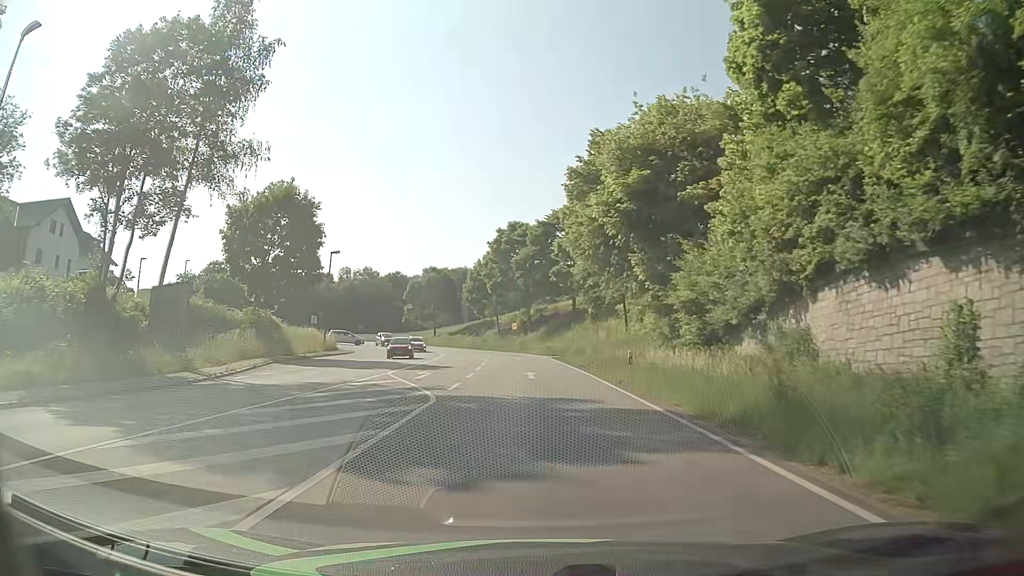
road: primary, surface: asphalt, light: Day
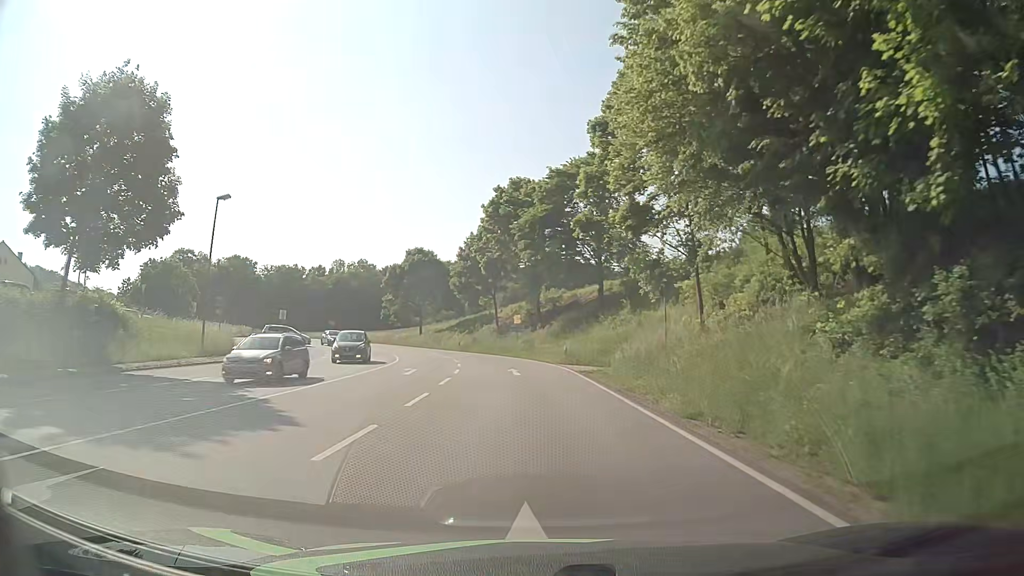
(-0.1, +22.9) m; -1°
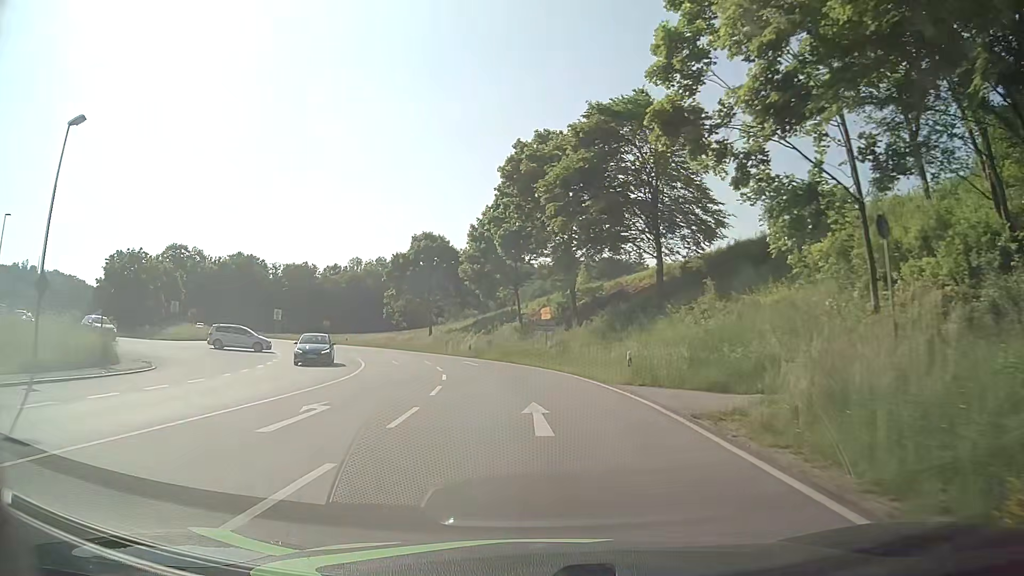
(-0.3, +15.3) m; -2°
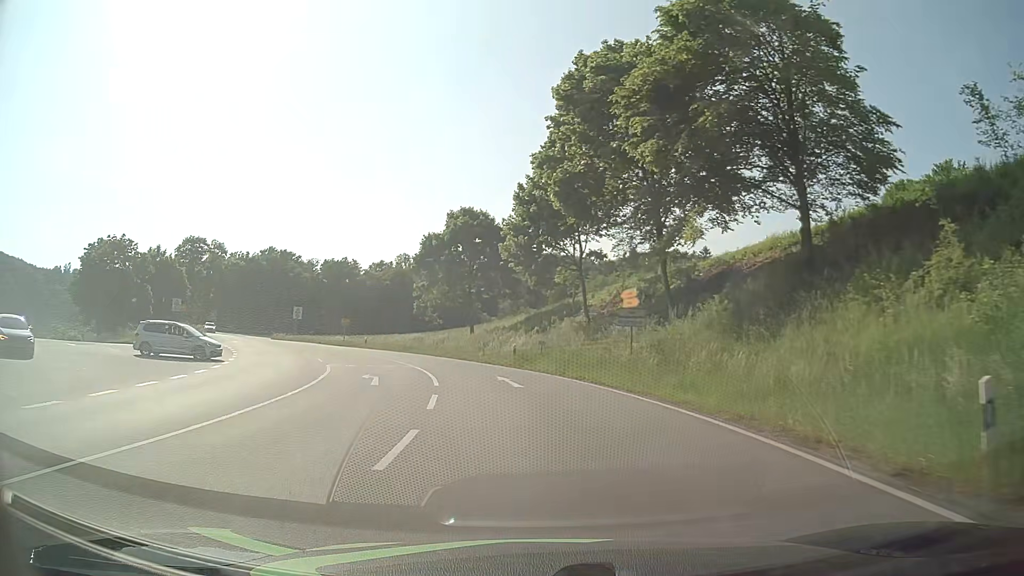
(-0.8, +15.3) m; -6°
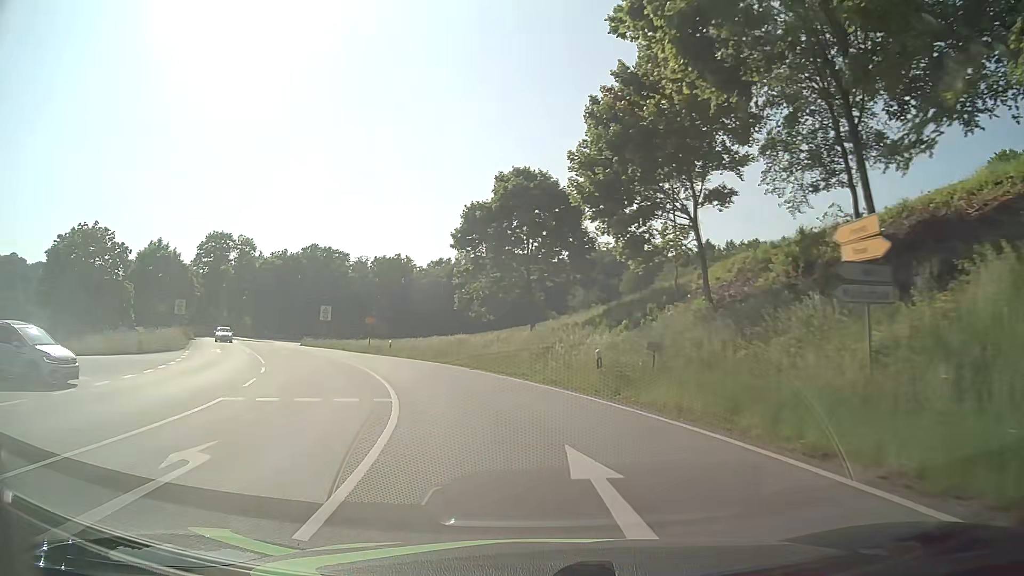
(-0.6, +15.3) m; -6°
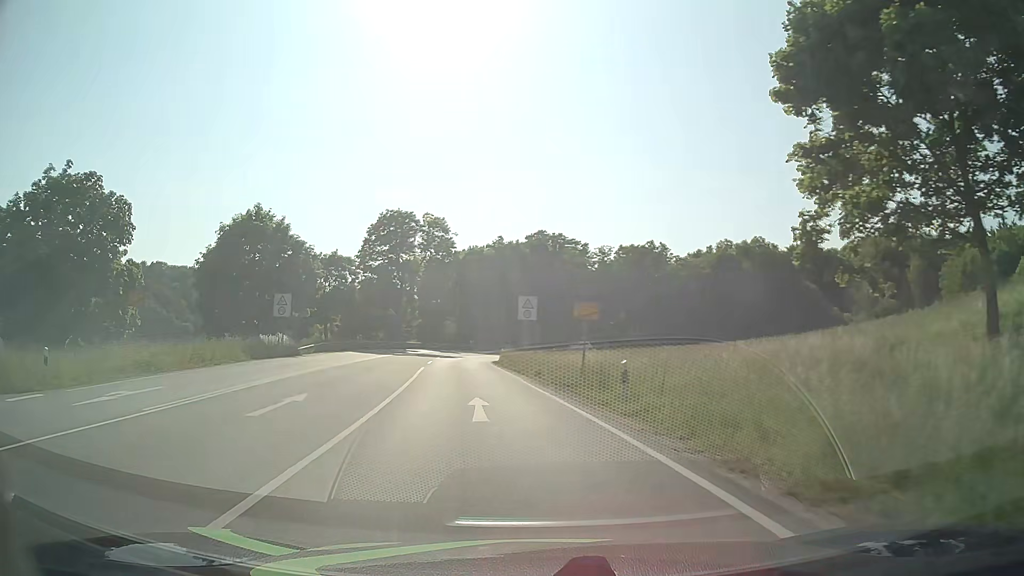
(-5.4, +29.8) m; -21°
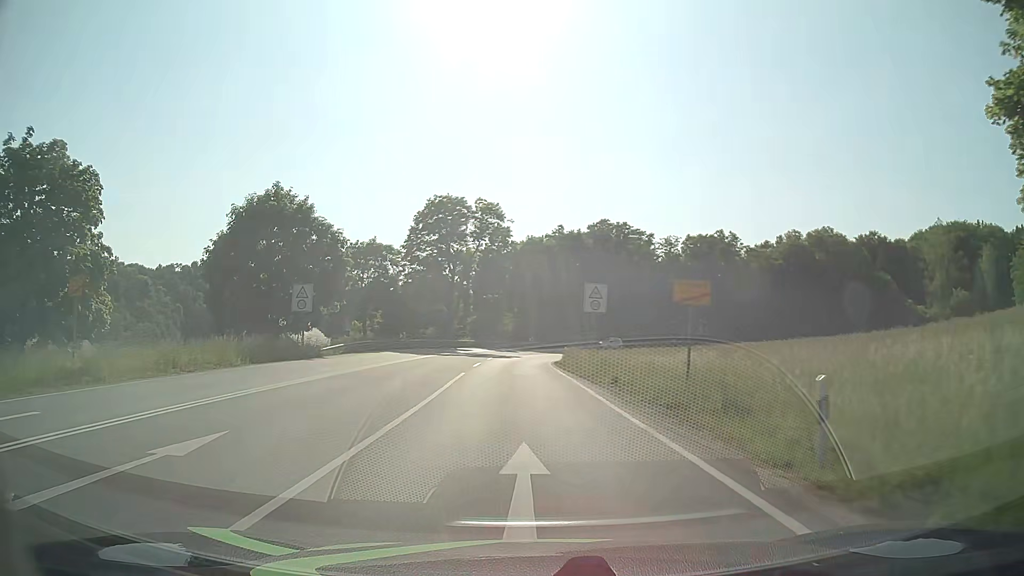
(-0.4, +7.6) m; -5°
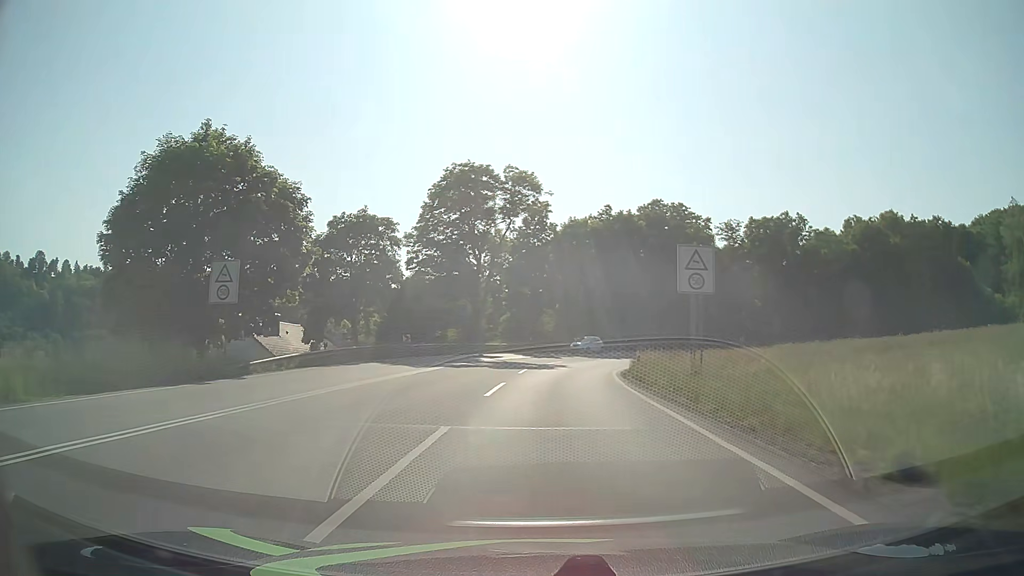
(-0.8, +15.3) m; -4°
(0, +10) (+1, +20) (+1, +30) (+3, +40) (+6, +49) (+11, +58) (+18, +66) (+25, +72) (+34, +76) (+44, +78) m
